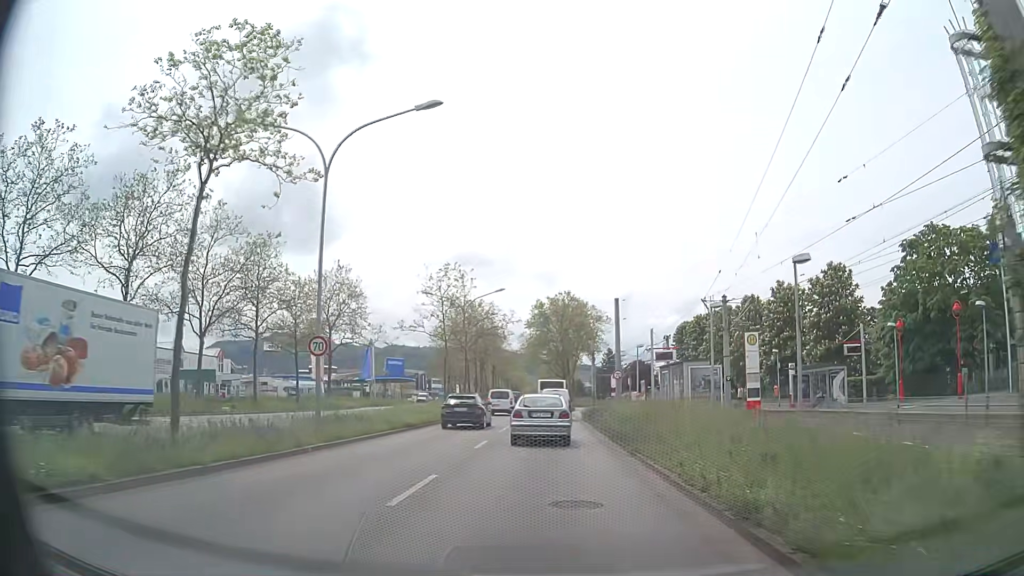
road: primary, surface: asphalt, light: Day
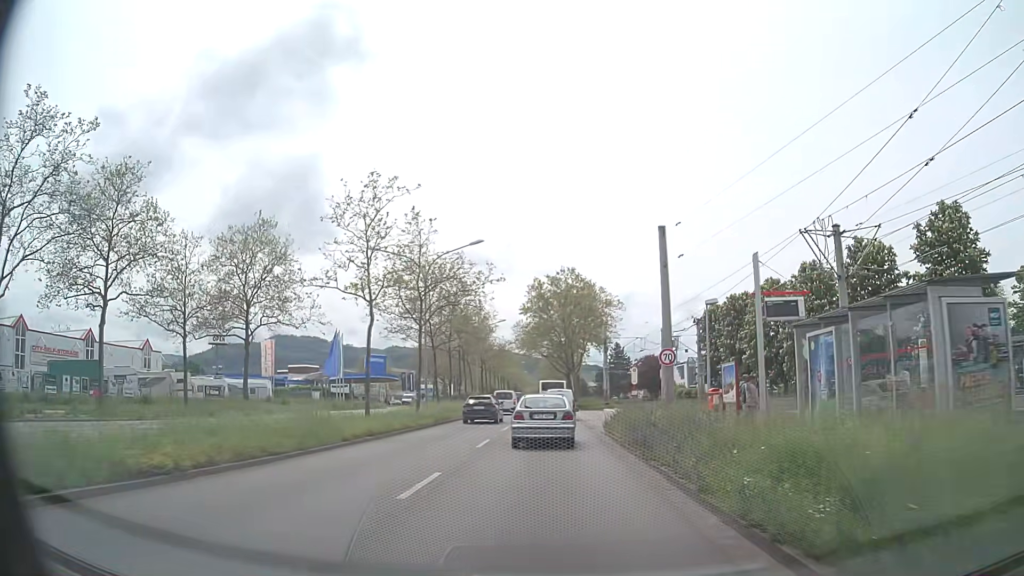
(-0.1, +17.4) m; -1°
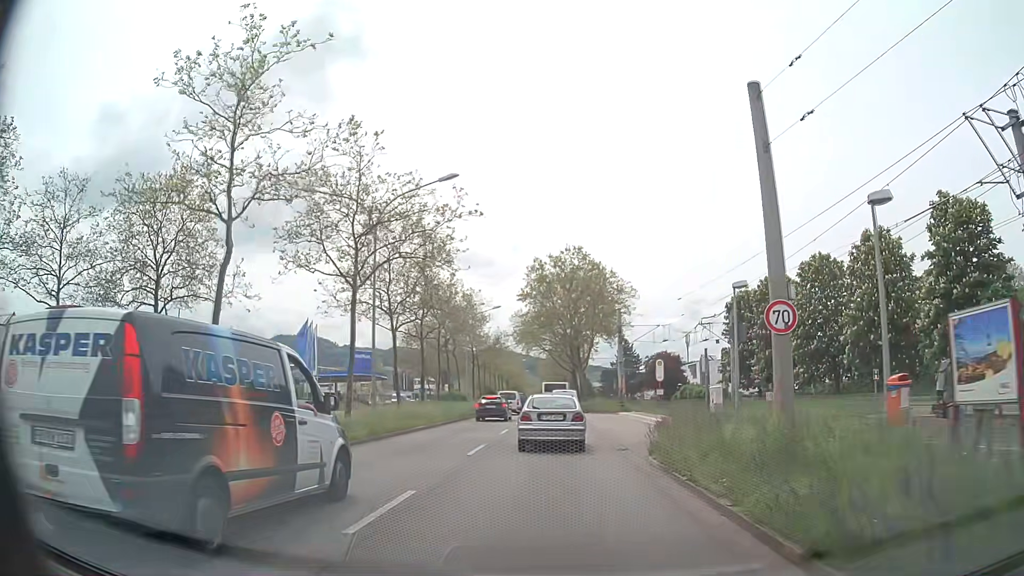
(0.0, +11.5) m; 0°
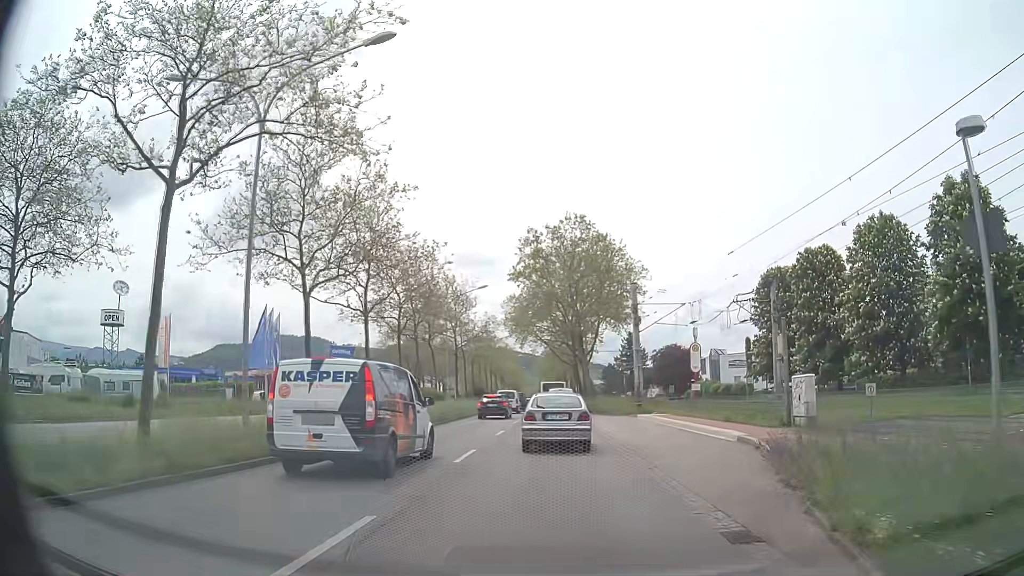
(+0.1, +11.1) m; 0°
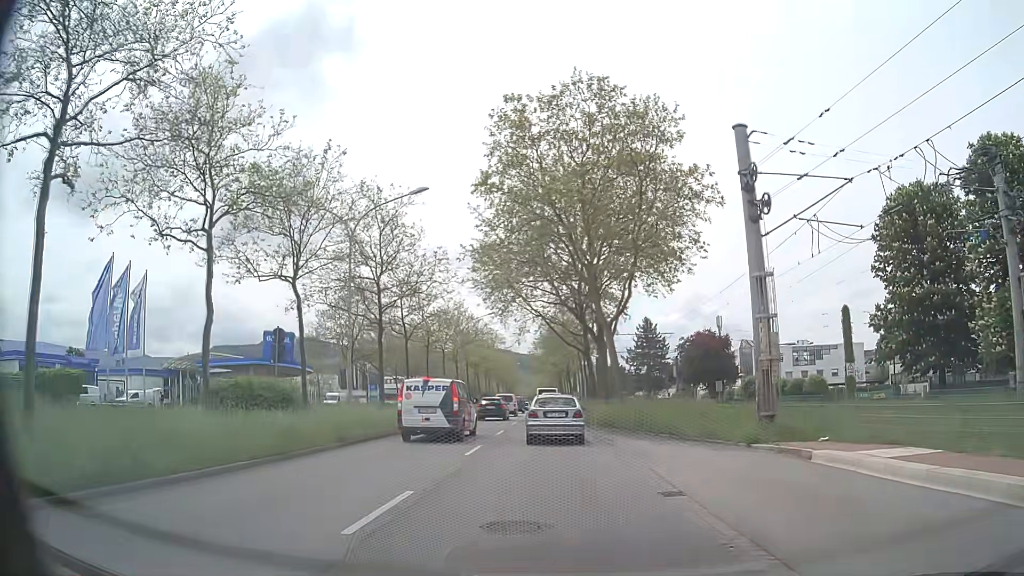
(0.0, +25.4) m; 0°
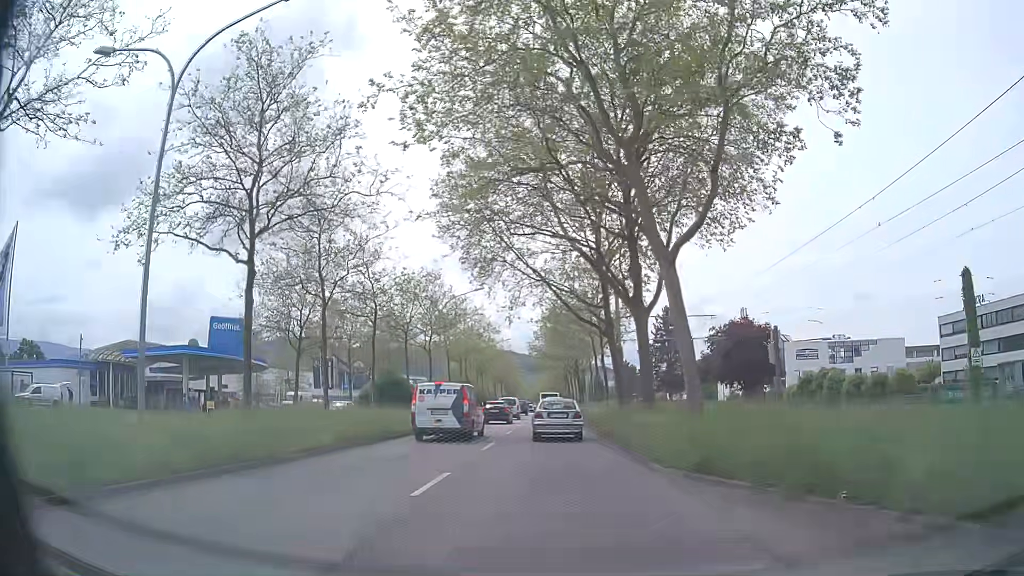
(0.0, +15.3) m; 0°
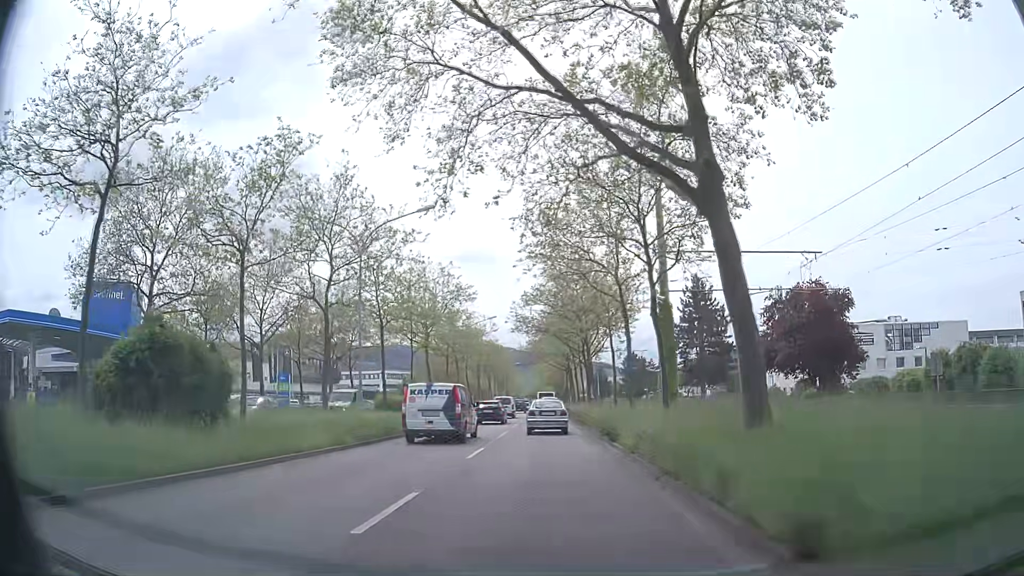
(0.0, +21.1) m; 0°
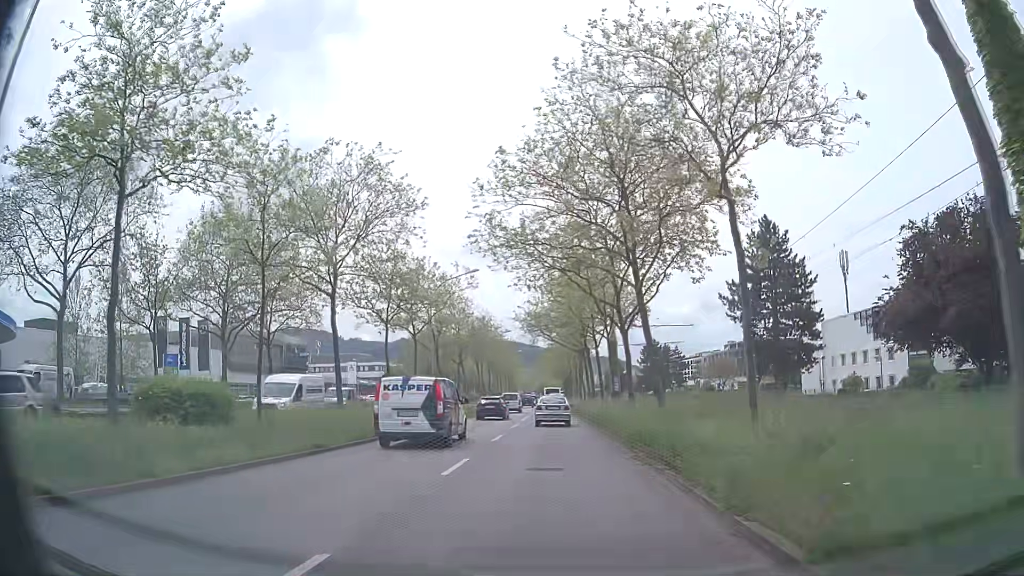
(0.0, +22.6) m; 0°
(0, +10) (0, +20) (0, +30) (0, +40) (0, +50) (0, +60) (0, +70) (0, +80) (0, +90) (0, +100) m
